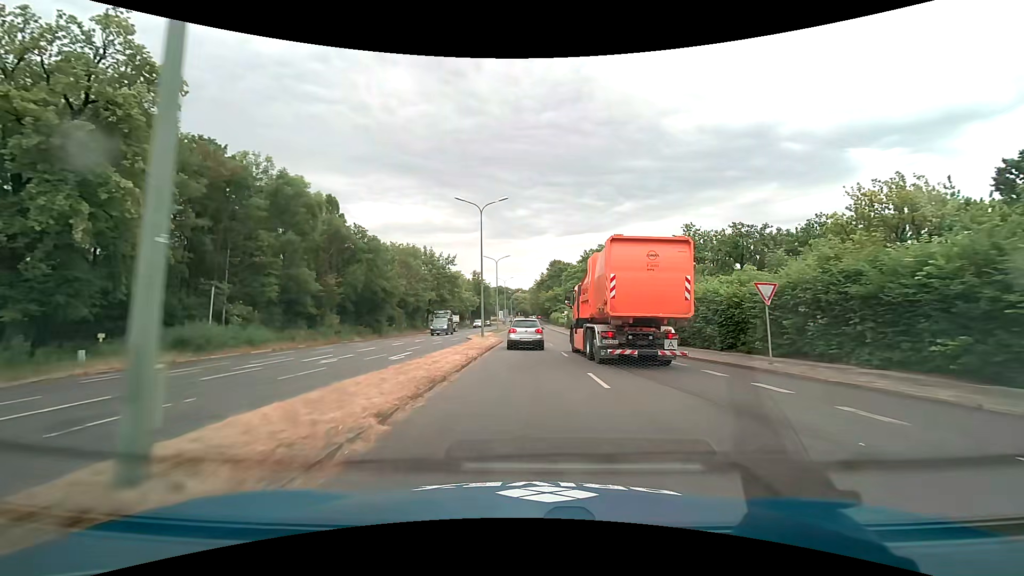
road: primary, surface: asphalt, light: Day
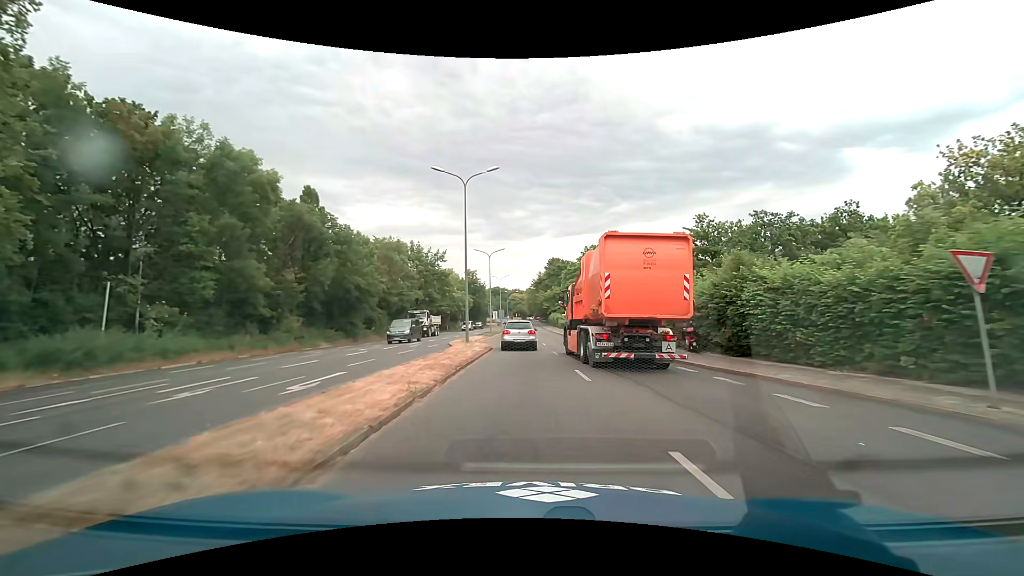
(0.0, +7.7) m; 0°
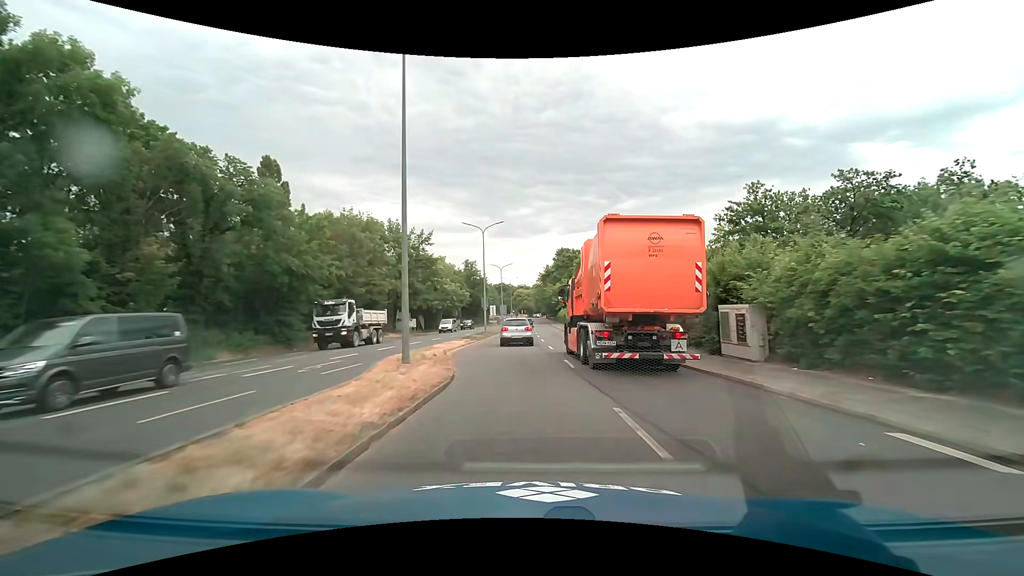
(0.0, +15.6) m; 0°
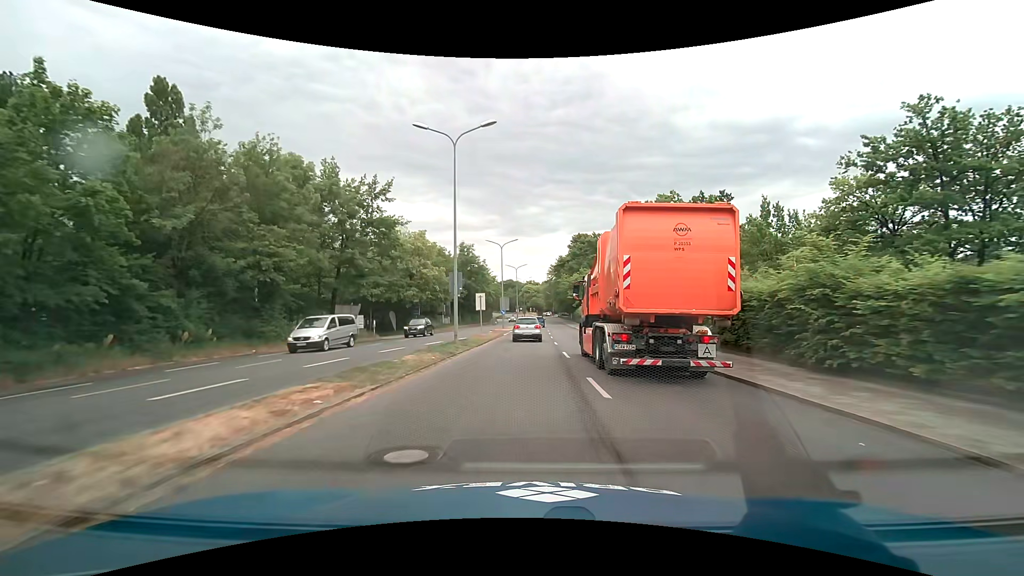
(-0.3, +23.2) m; -1°
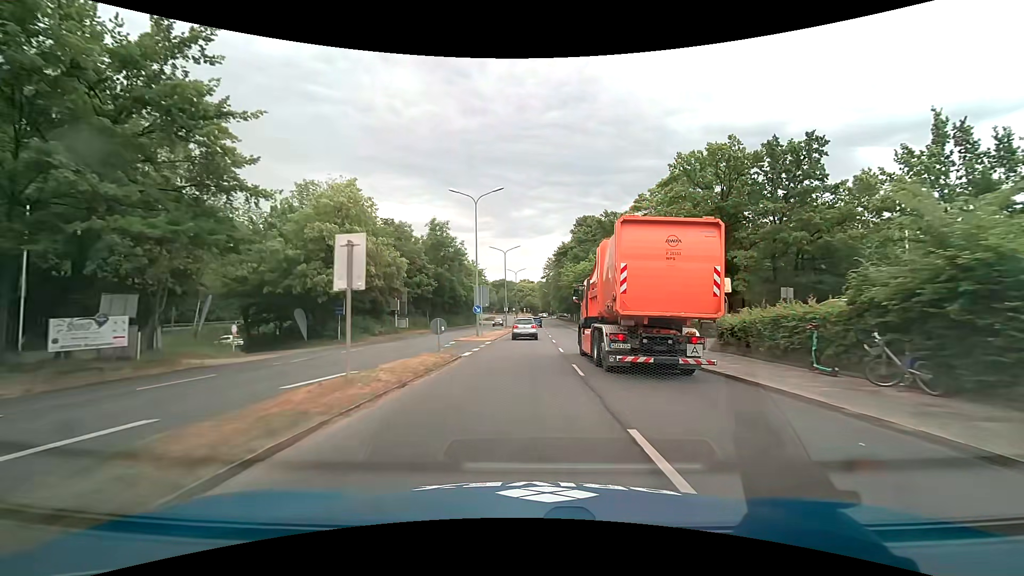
(+0.3, +23.1) m; +1°
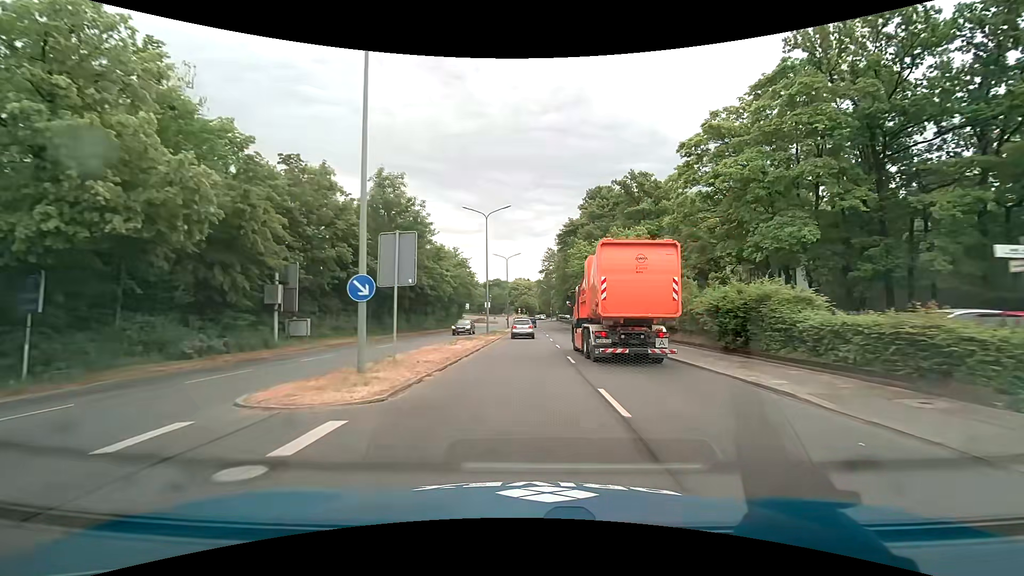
(0.0, +23.3) m; 0°
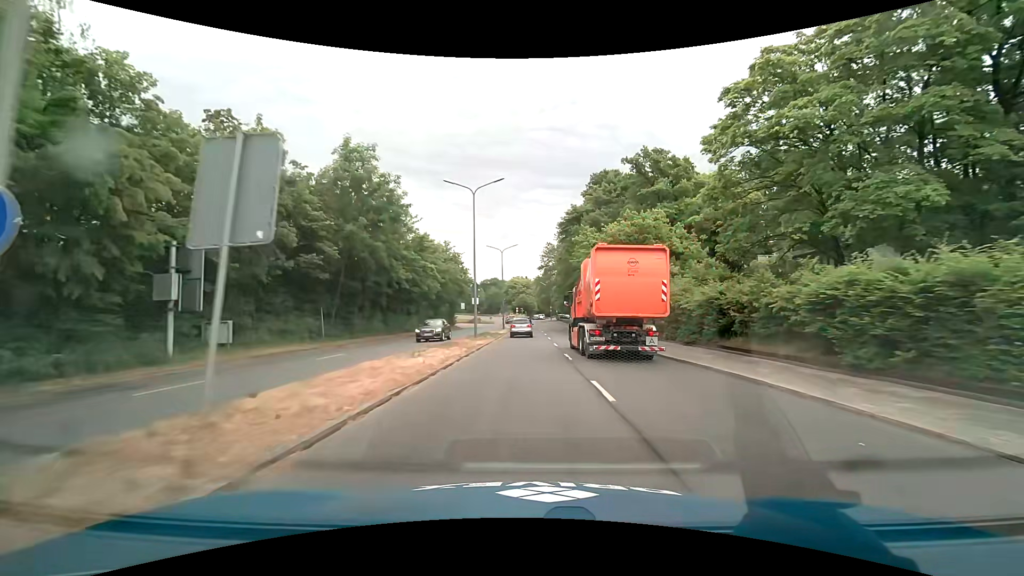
(0.0, +7.9) m; 0°
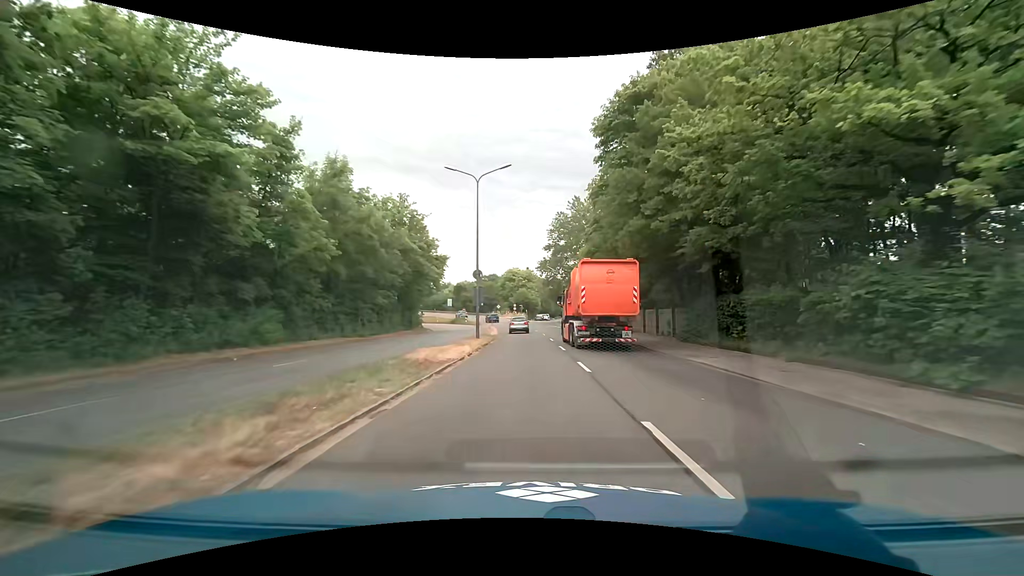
(0.0, +31.7) m; 0°
(0, +10) (0, +20) (0, +30) (0, +40) (-1, +50) (-2, +60) (-3, +70) (-5, +80) (-7, +89) (-10, +99) m
